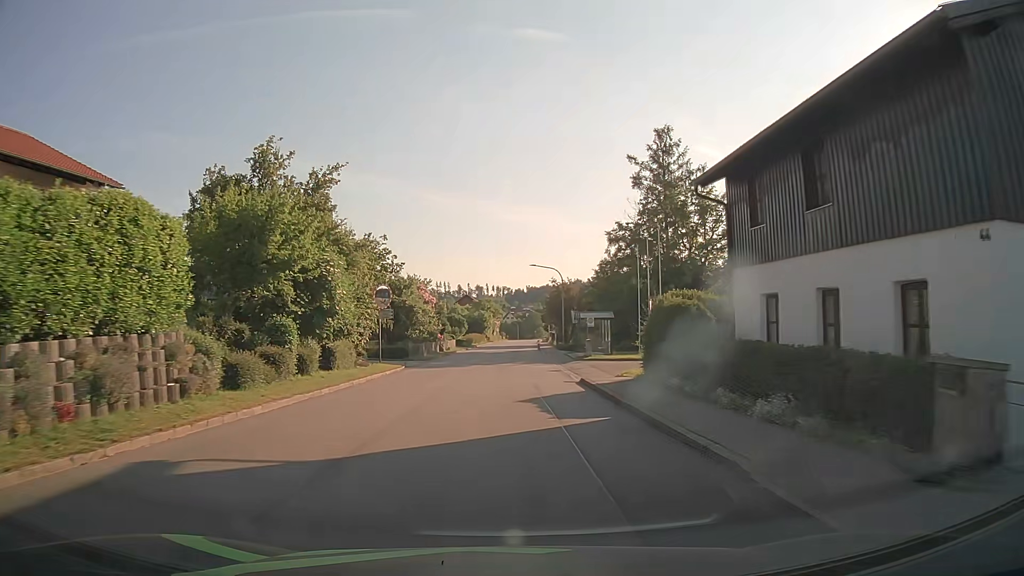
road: tertiary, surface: asphalt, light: Day
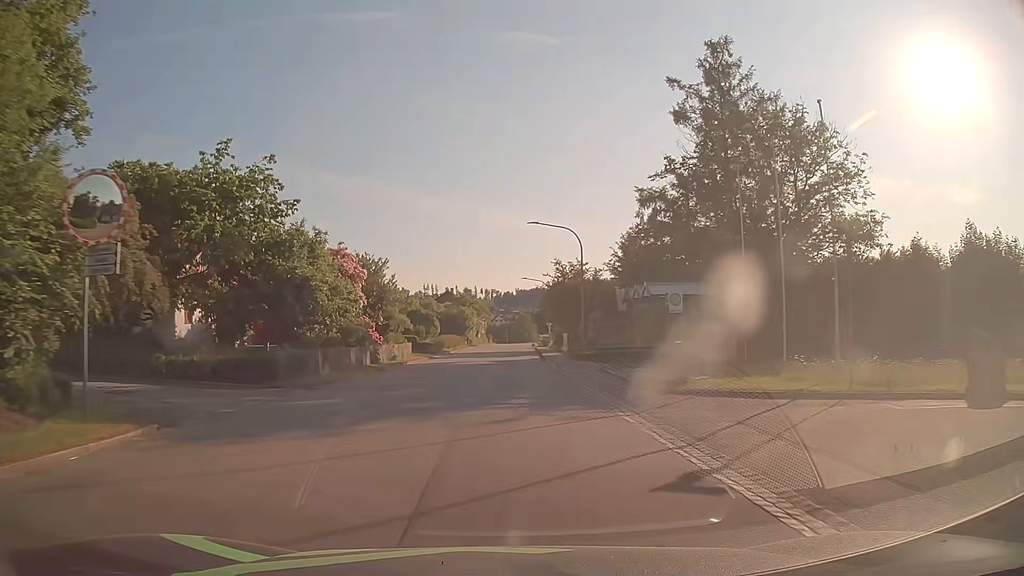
(+0.1, +22.8) m; +1°
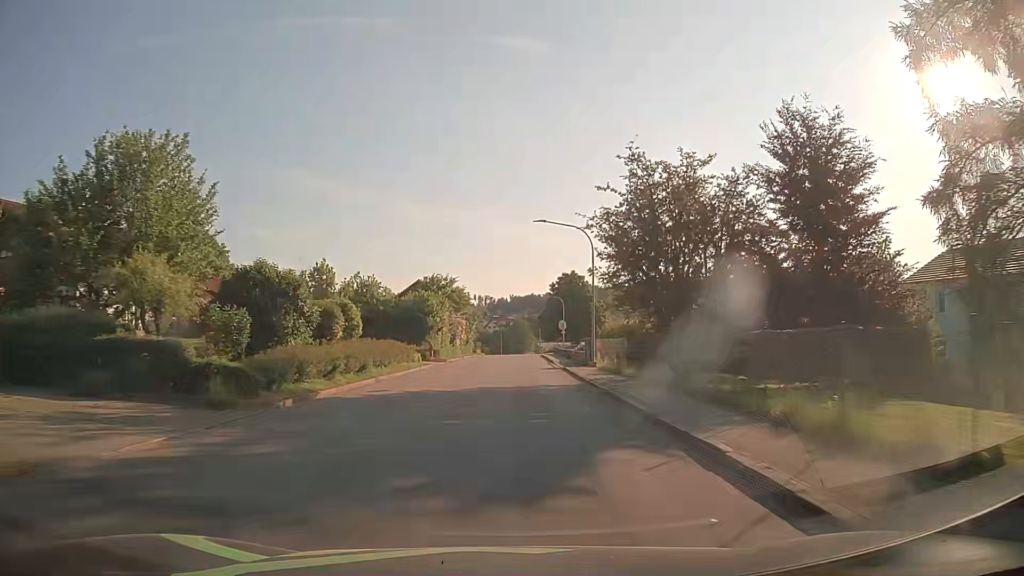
(0.0, +38.0) m; +1°
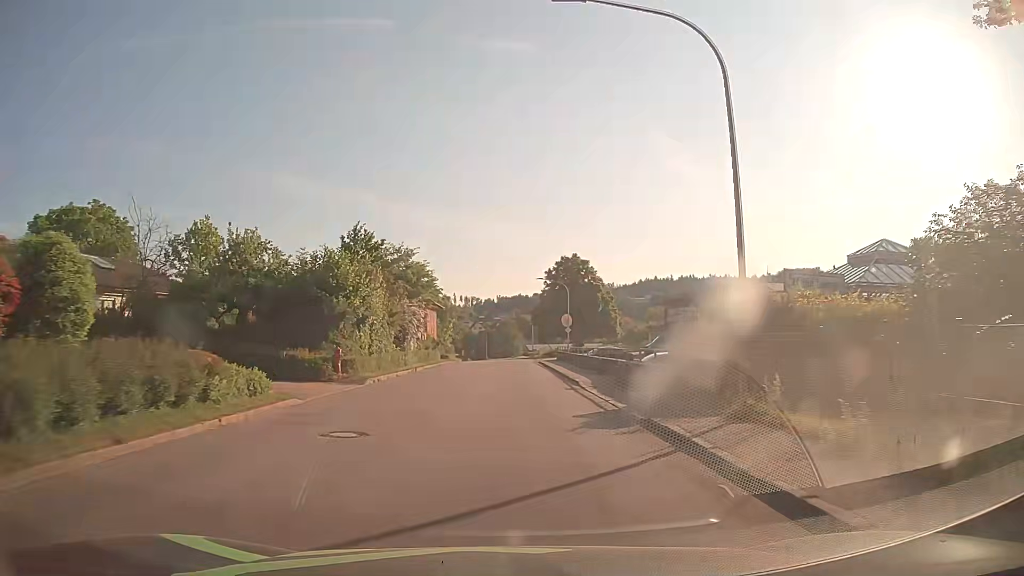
(+0.2, +22.8) m; +1°
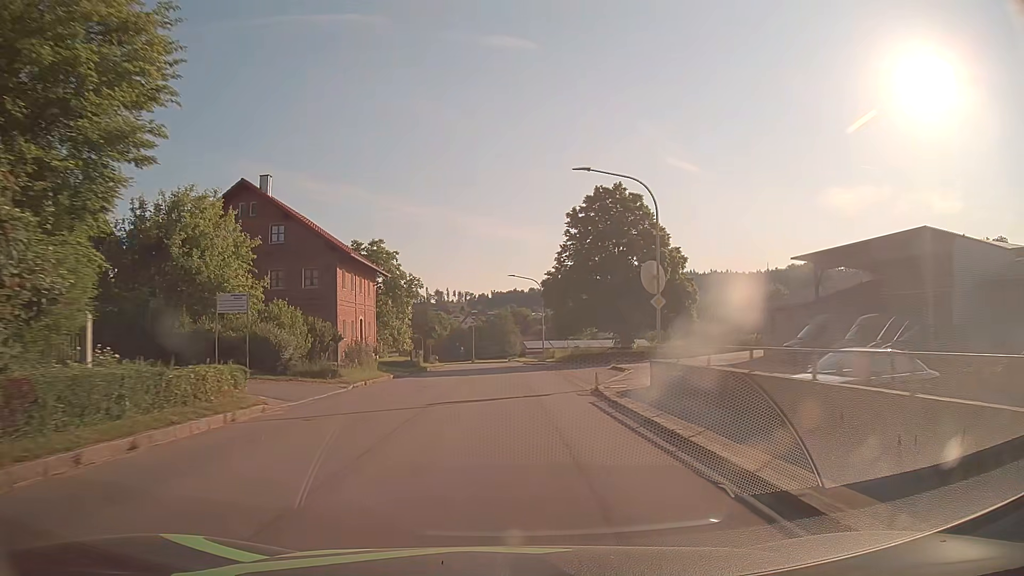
(+0.2, +38.1) m; 0°
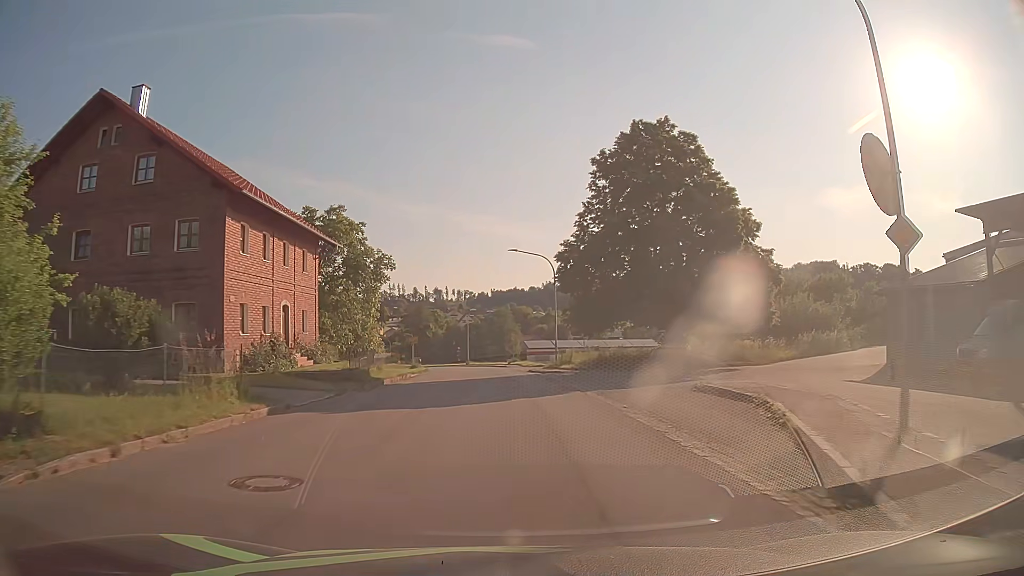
(0.0, +15.3) m; 0°
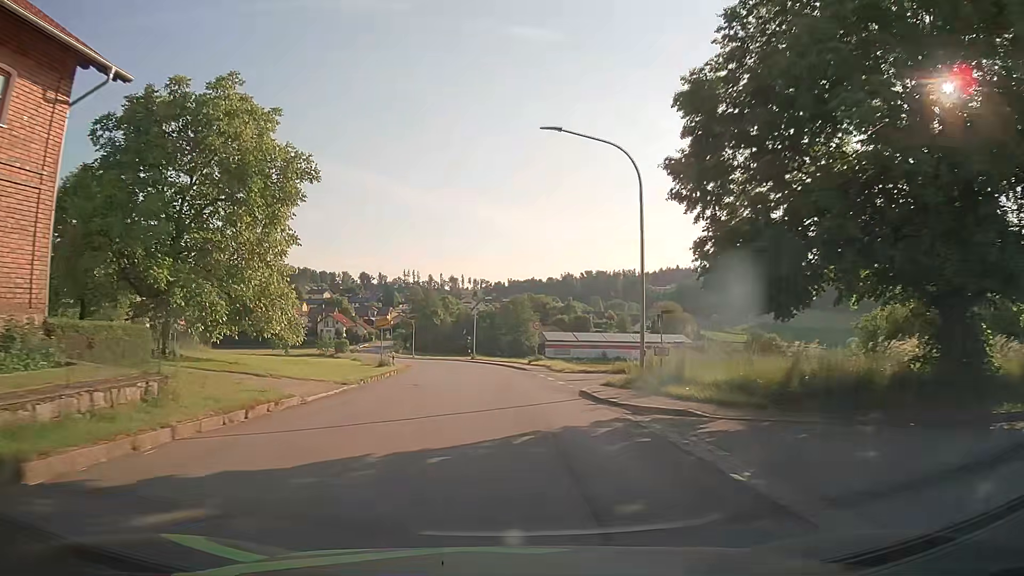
(-0.1, +23.0) m; -1°
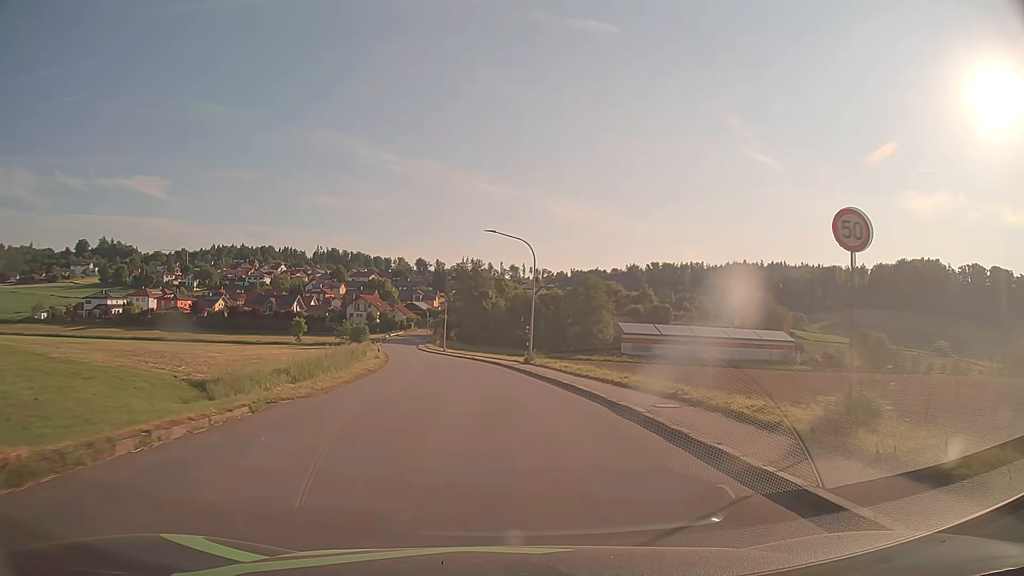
(-1.6, +38.6) m; -5°
(0, +10) (-1, +20) (-1, +30) (-3, +40) (-4, +50) (-6, +60) (-8, +69) (-10, +79) (-12, +89) (-14, +99) m
